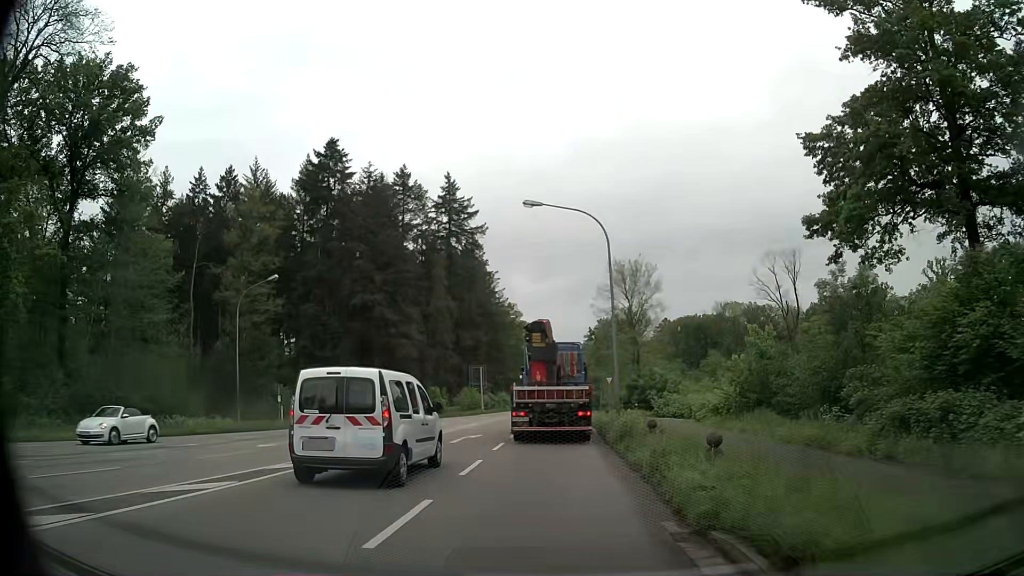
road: secondary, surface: asphalt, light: Day
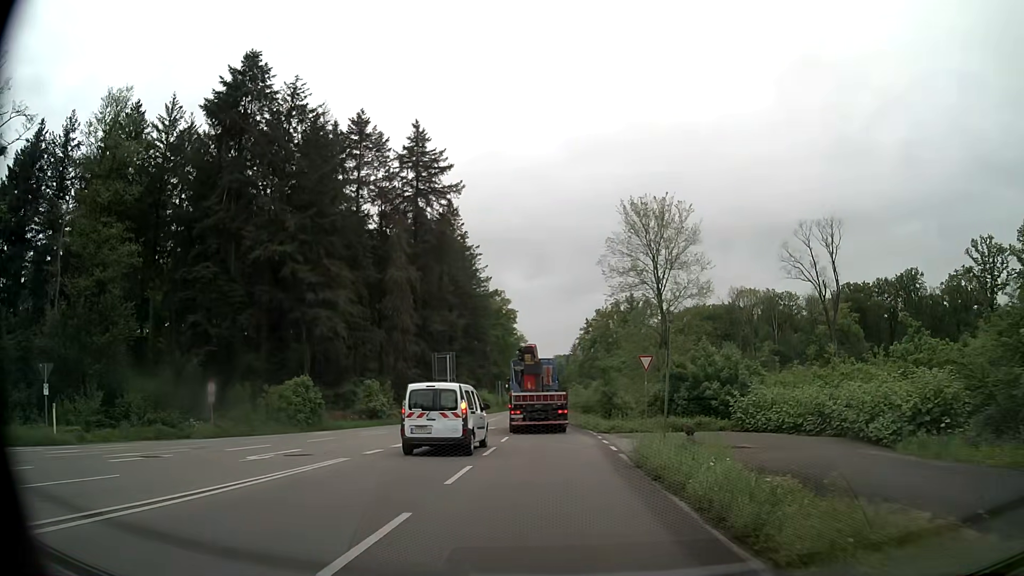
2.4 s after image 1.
(+0.4, +25.1) m; +1°
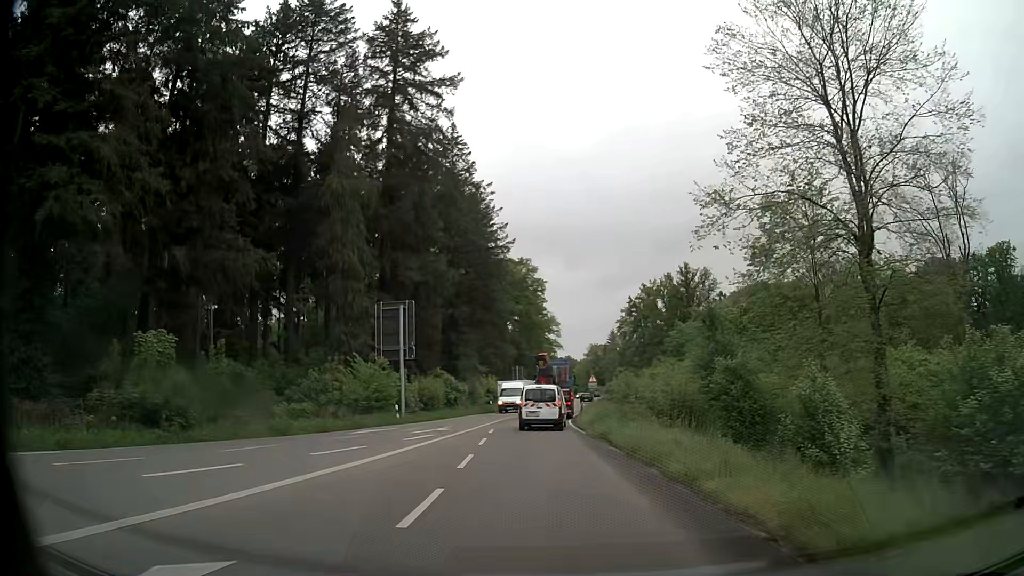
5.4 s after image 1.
(-0.2, +34.1) m; -2°
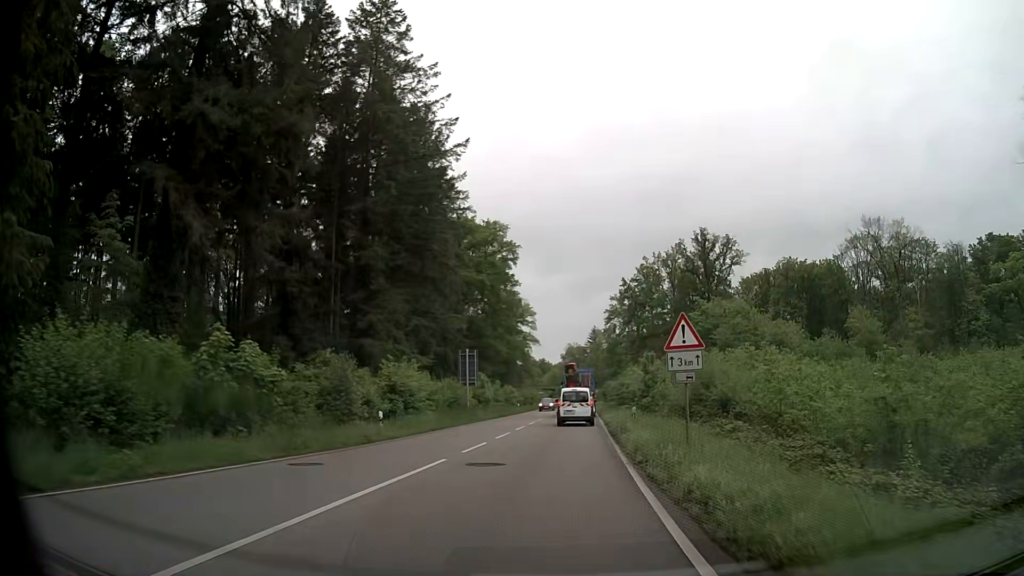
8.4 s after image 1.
(-0.5, +36.6) m; +2°
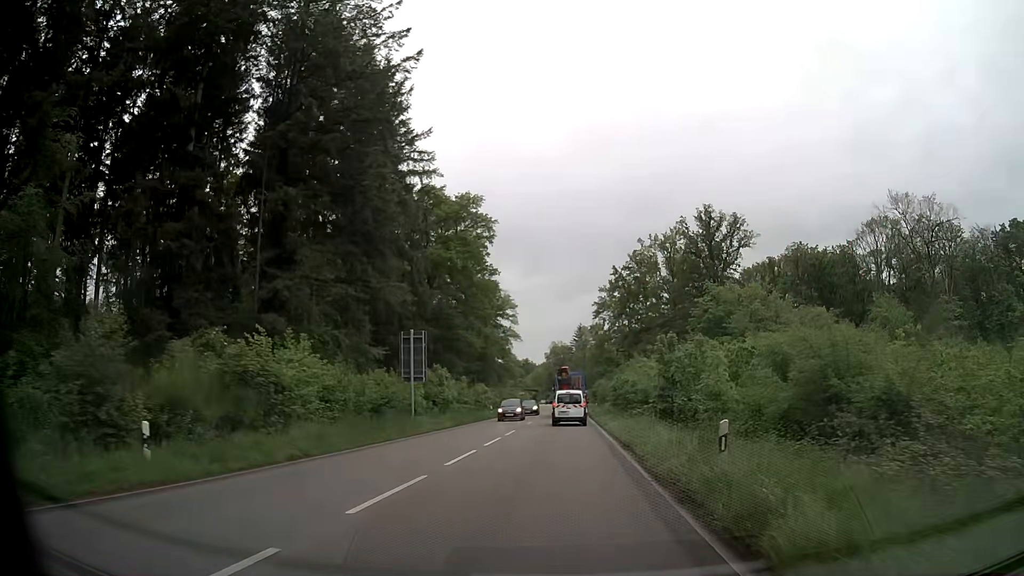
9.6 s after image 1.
(+0.2, +14.9) m; +1°
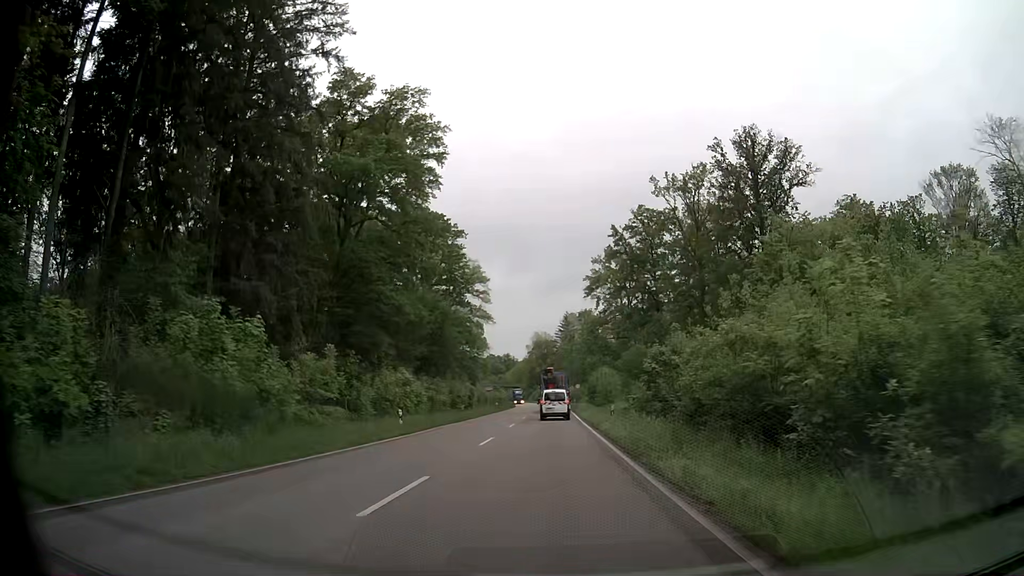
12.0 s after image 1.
(+0.3, +30.3) m; +1°
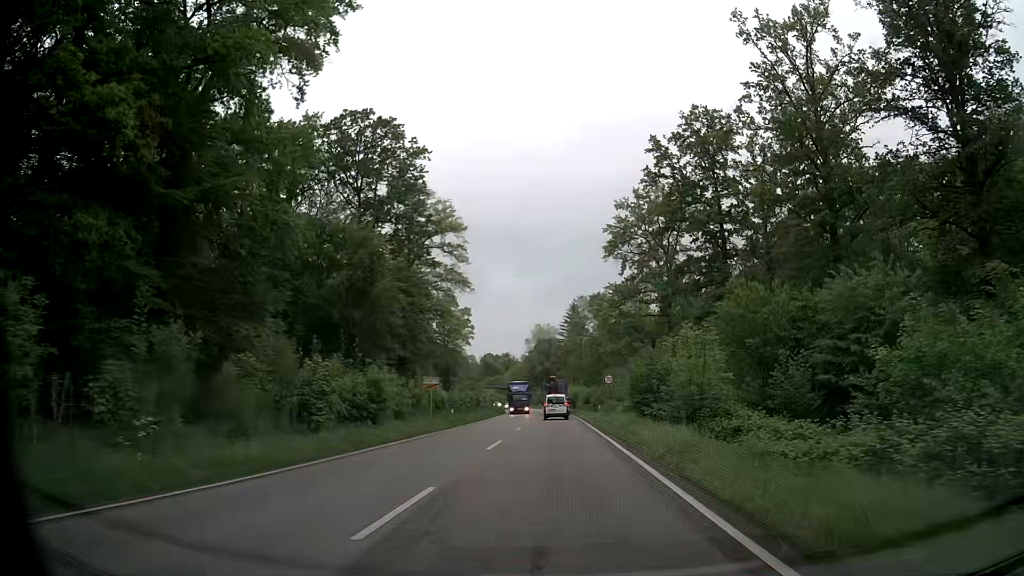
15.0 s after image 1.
(+0.3, +37.3) m; 0°
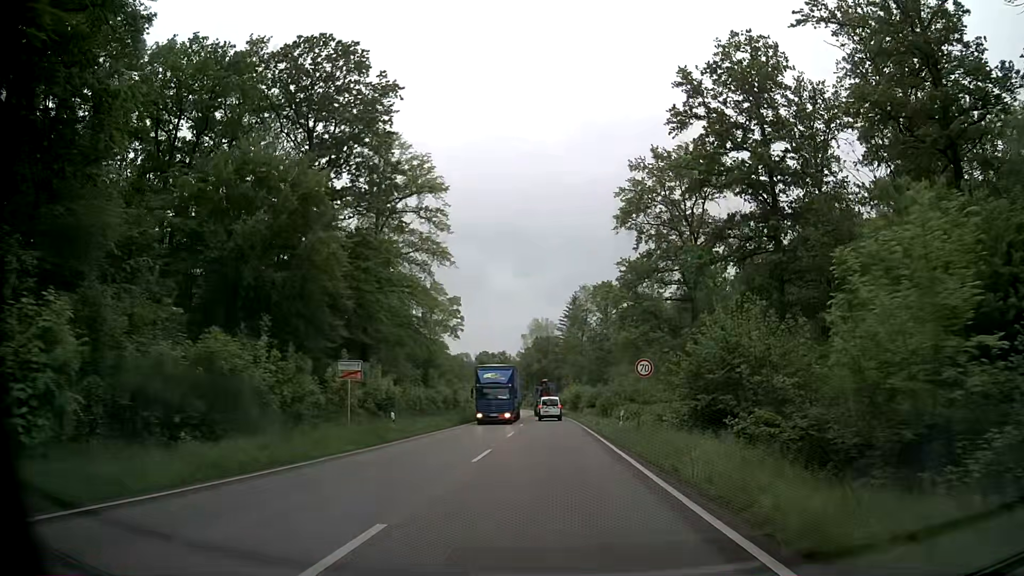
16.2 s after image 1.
(0.0, +15.3) m; 0°
(0, +10) (0, +20) (0, +30) (0, +40) (0, +50) (-1, +60) (-1, +70) (-2, +80) (-2, +90) (-3, +100) m
